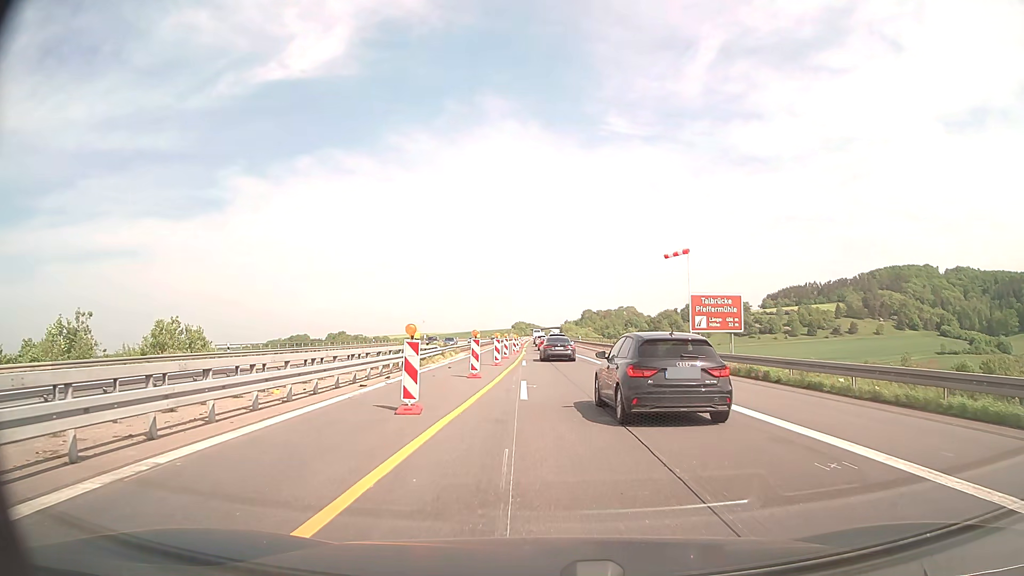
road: motorway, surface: concrete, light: Day
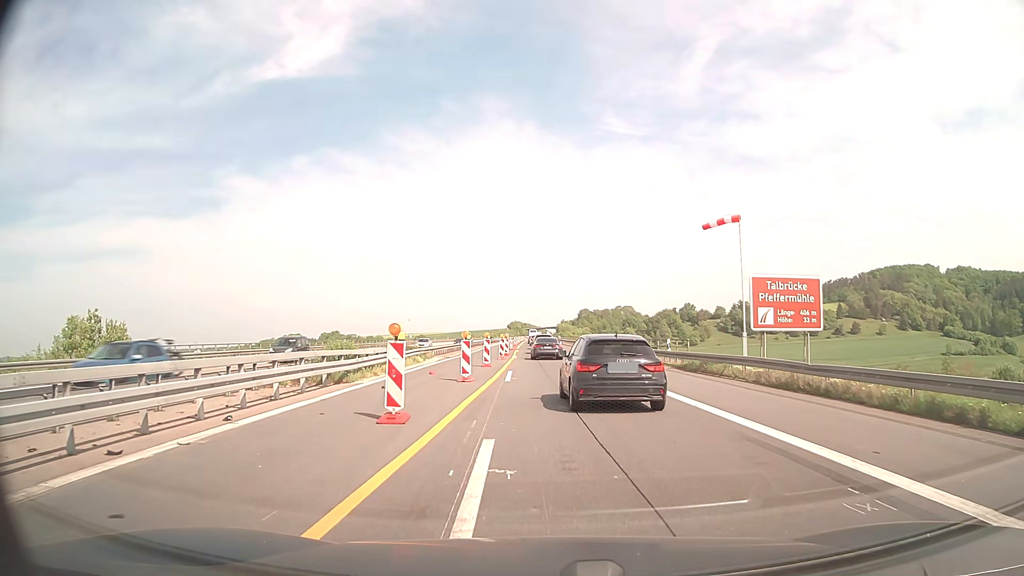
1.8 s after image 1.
(0.0, +11.7) m; 0°
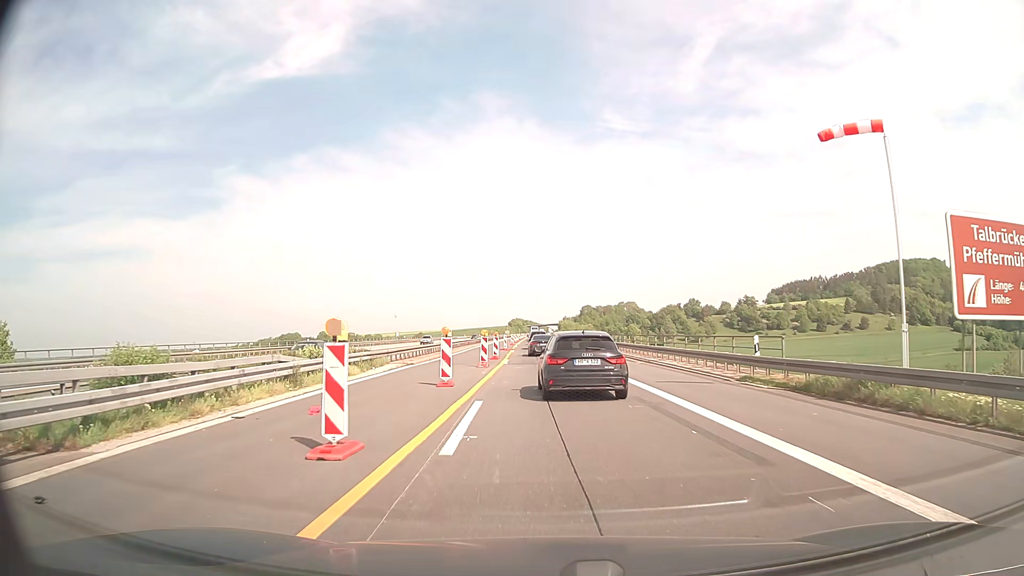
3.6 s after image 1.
(+0.1, +13.4) m; 0°
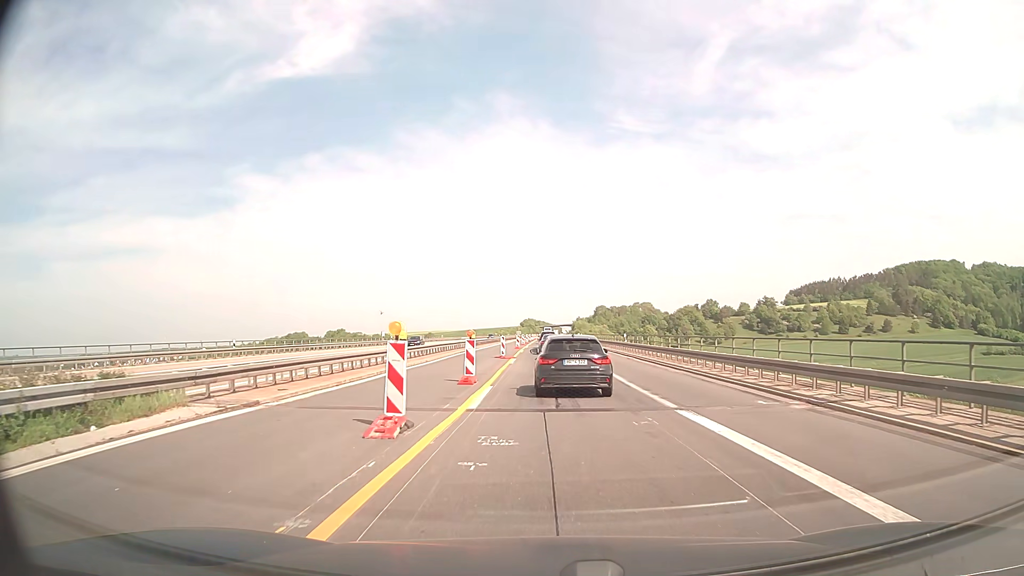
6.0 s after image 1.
(-0.2, +19.4) m; -1°
